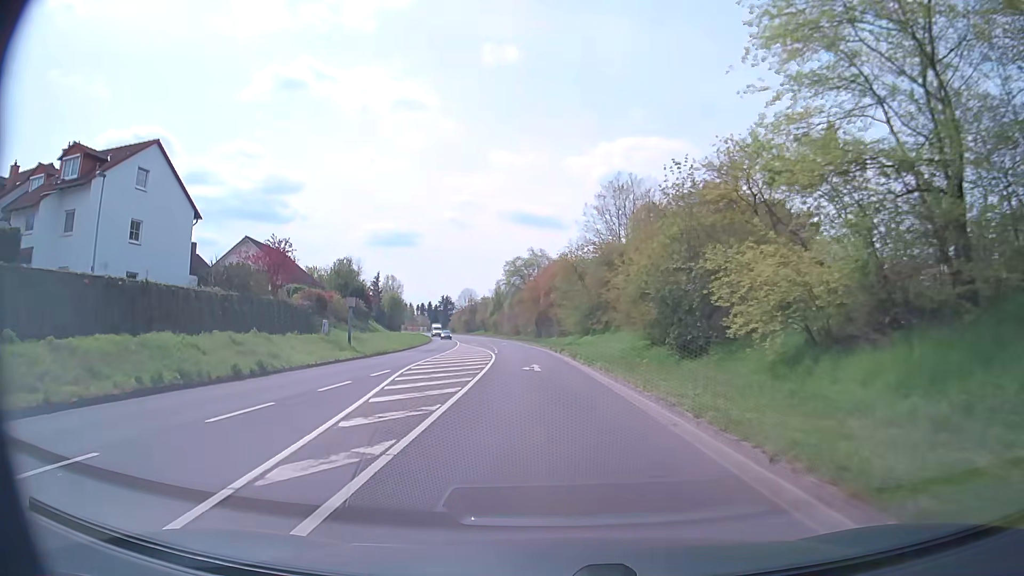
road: secondary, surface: asphalt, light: Day
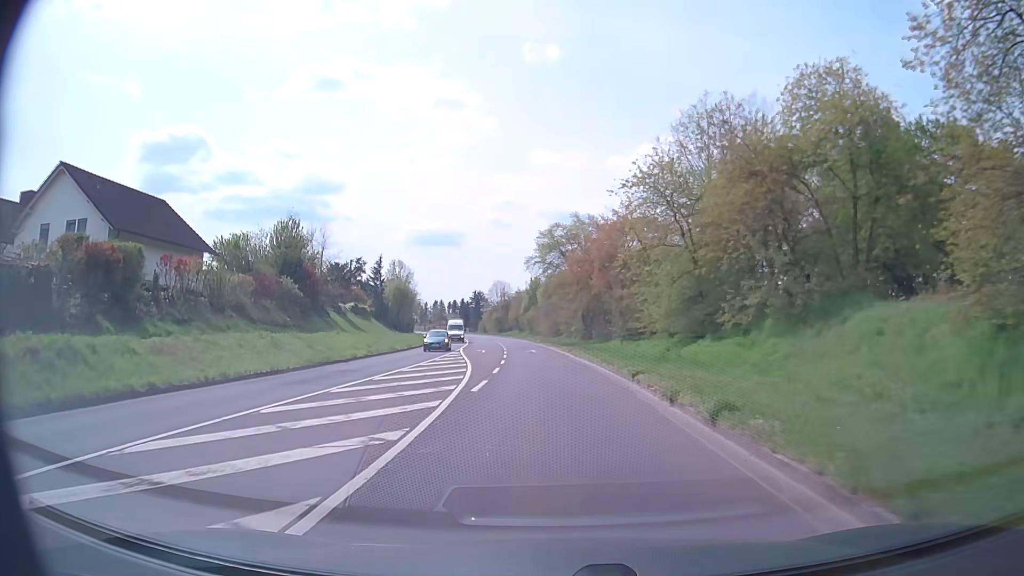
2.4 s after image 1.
(-1.3, +31.5) m; -4°
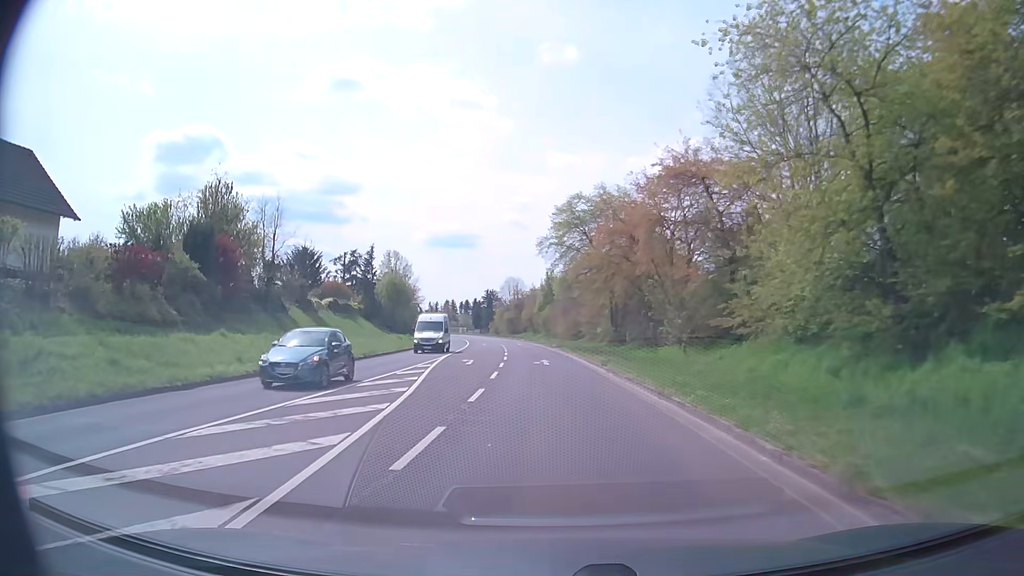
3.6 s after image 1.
(-0.3, +15.8) m; -2°
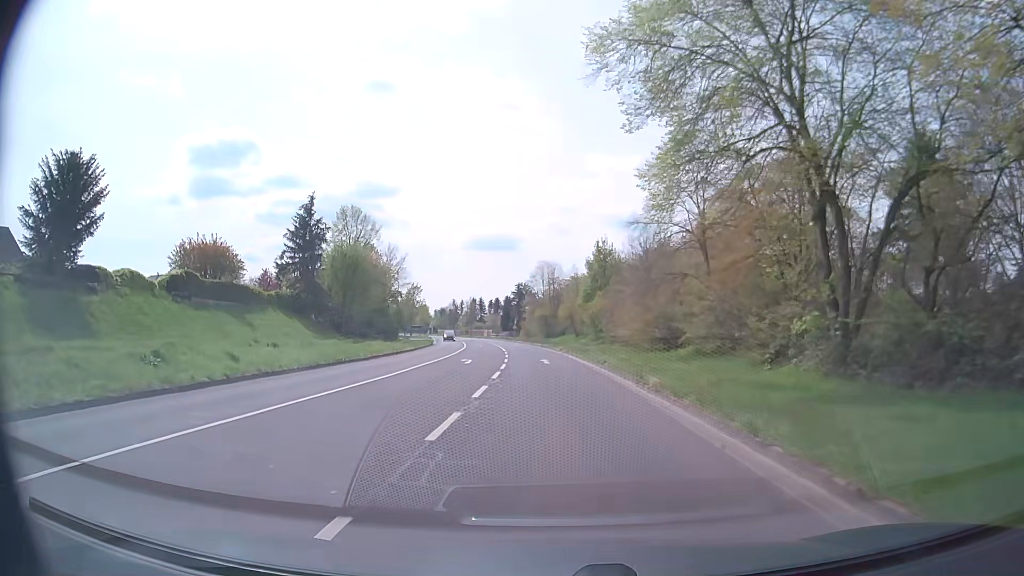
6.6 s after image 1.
(-1.3, +39.7) m; -4°
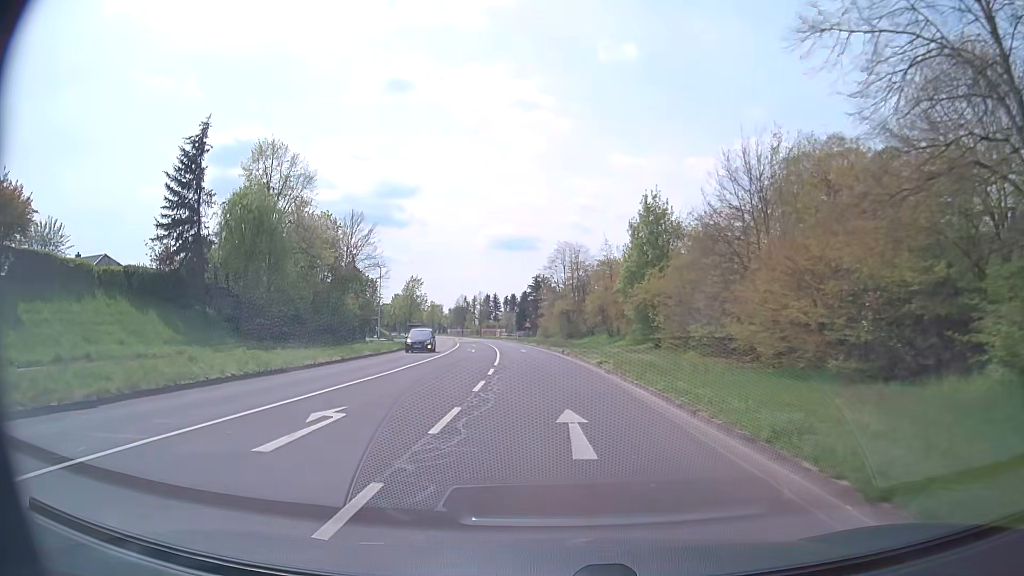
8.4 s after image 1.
(-0.2, +23.9) m; -2°
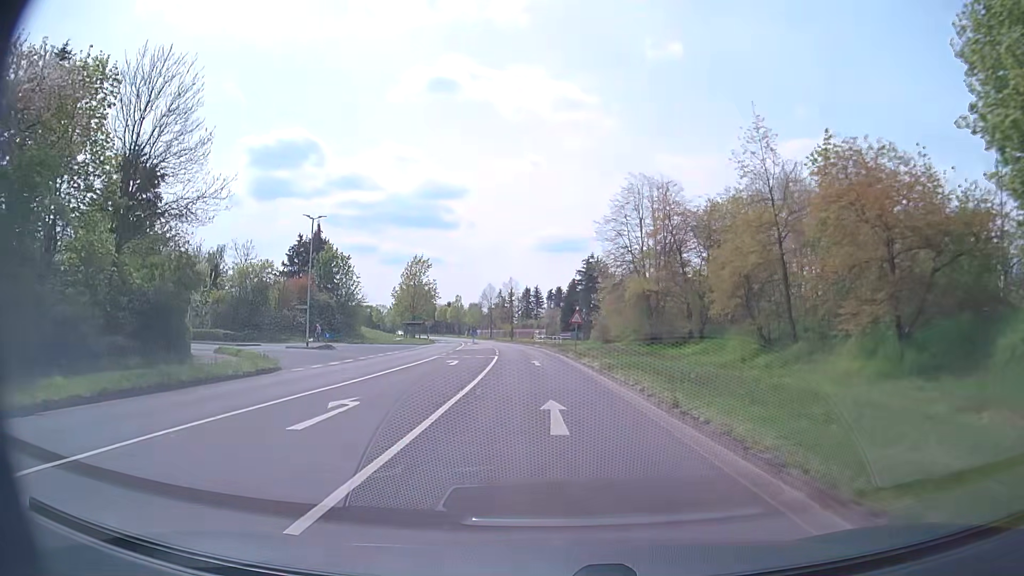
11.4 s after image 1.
(-1.3, +39.7) m; -4°
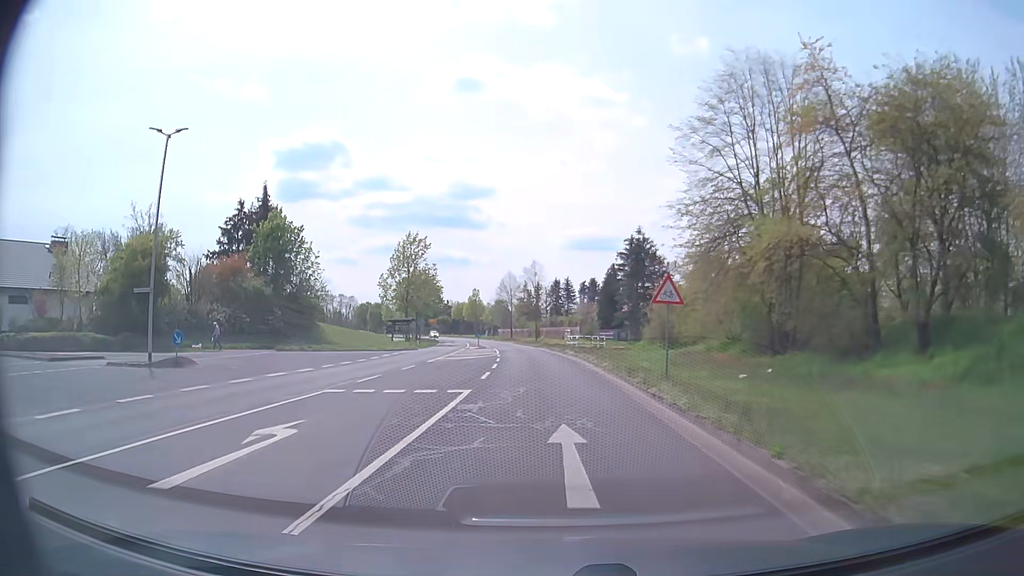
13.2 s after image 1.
(-0.5, +23.8) m; -2°
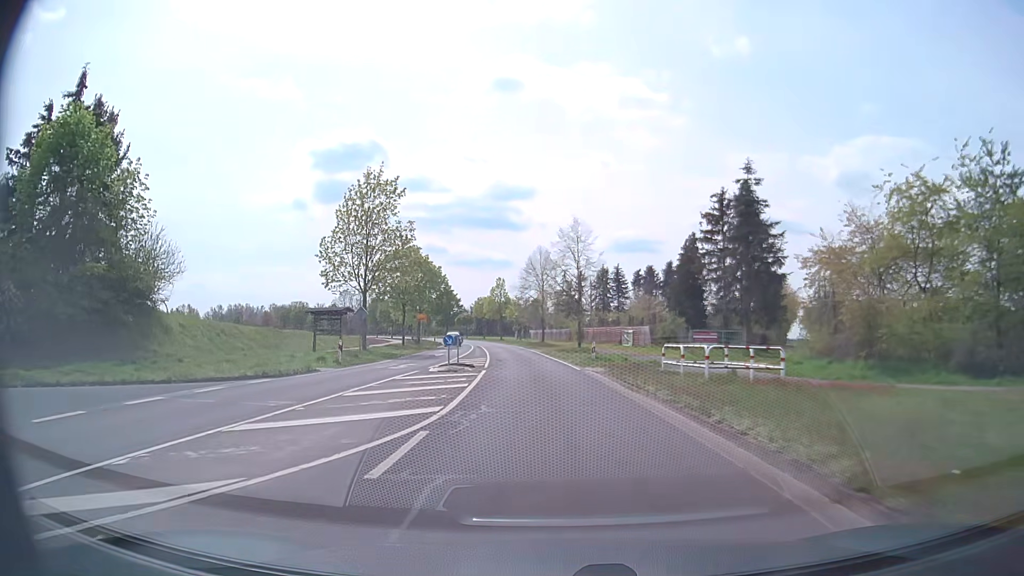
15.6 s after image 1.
(-1.0, +31.6) m; -4°
(0, +10) (0, +20) (-1, +30) (-2, +40) (-3, +50) (-4, +60) (-5, +70) (-7, +80) (-8, +90) (-10, +99) m
